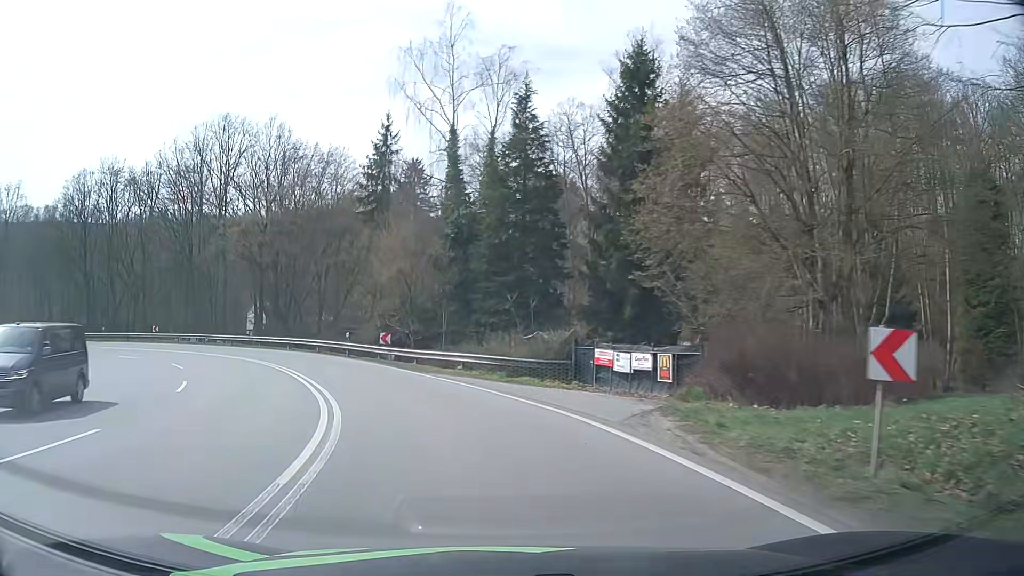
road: primary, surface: asphalt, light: Day
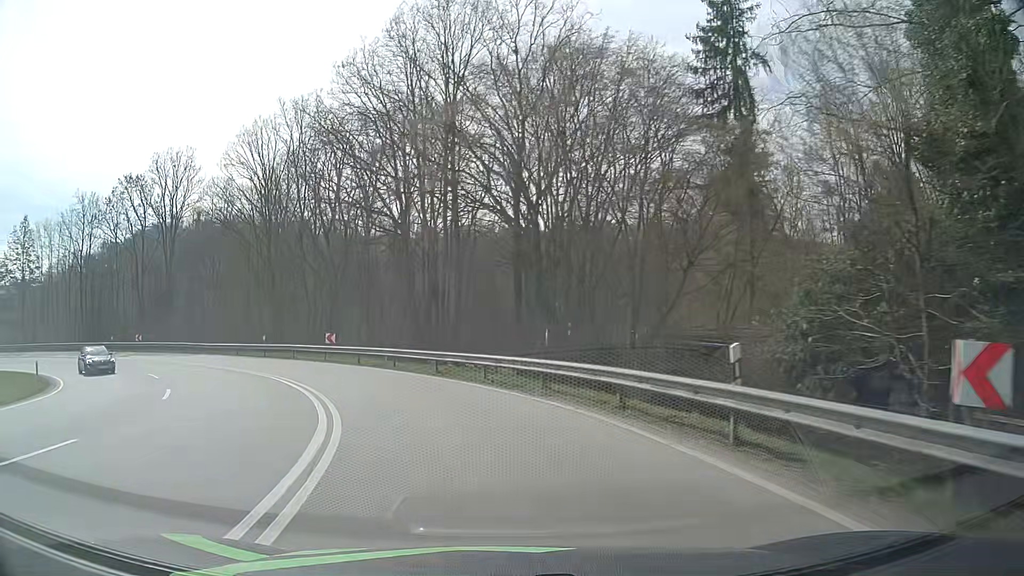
(-6.5, +26.0) m; -27°
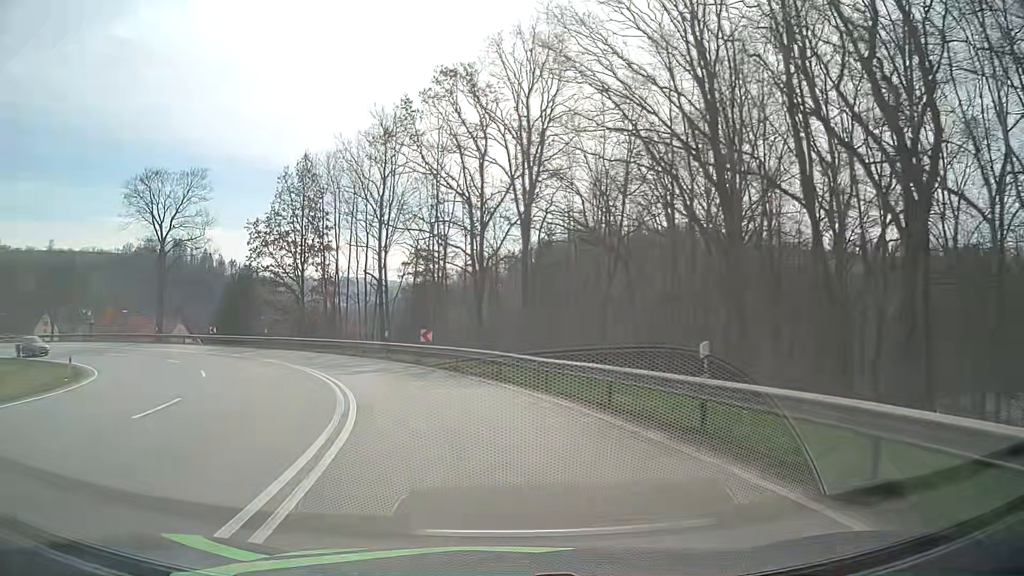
(-10.3, +30.5) m; -38°
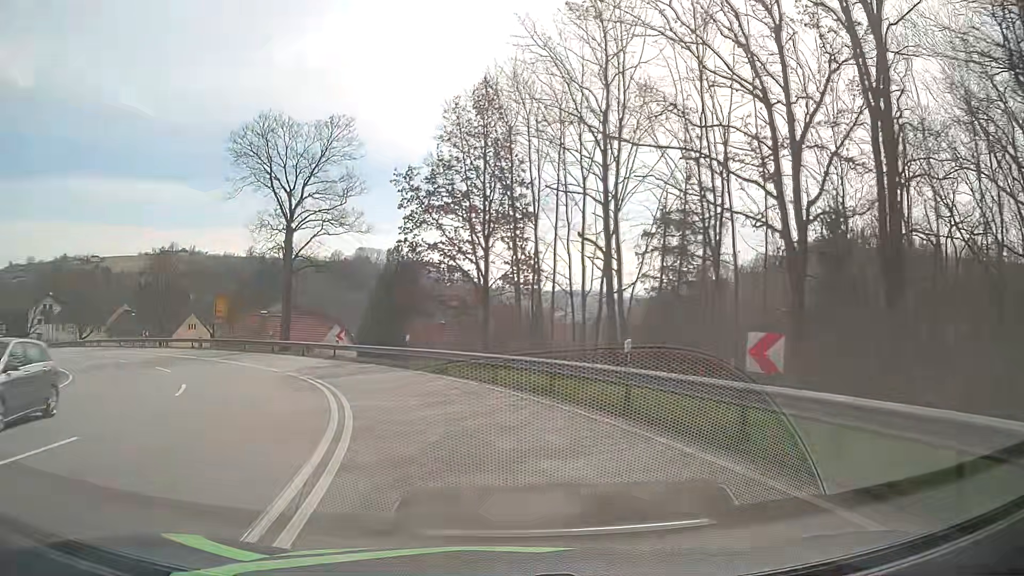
(-3.3, +19.7) m; -19°
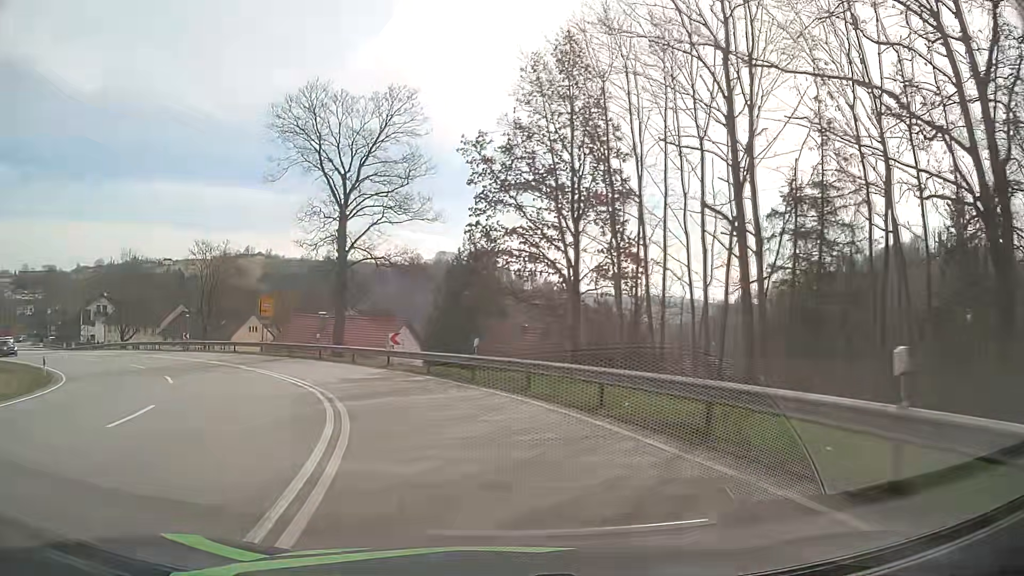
(-0.4, +6.8) m; -7°
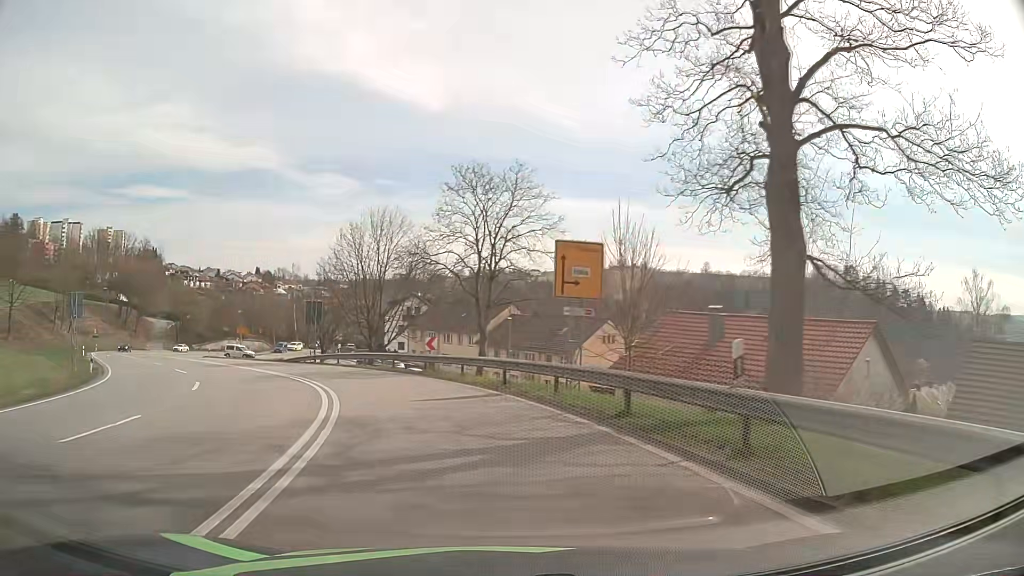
(-7.3, +26.7) m; -32°
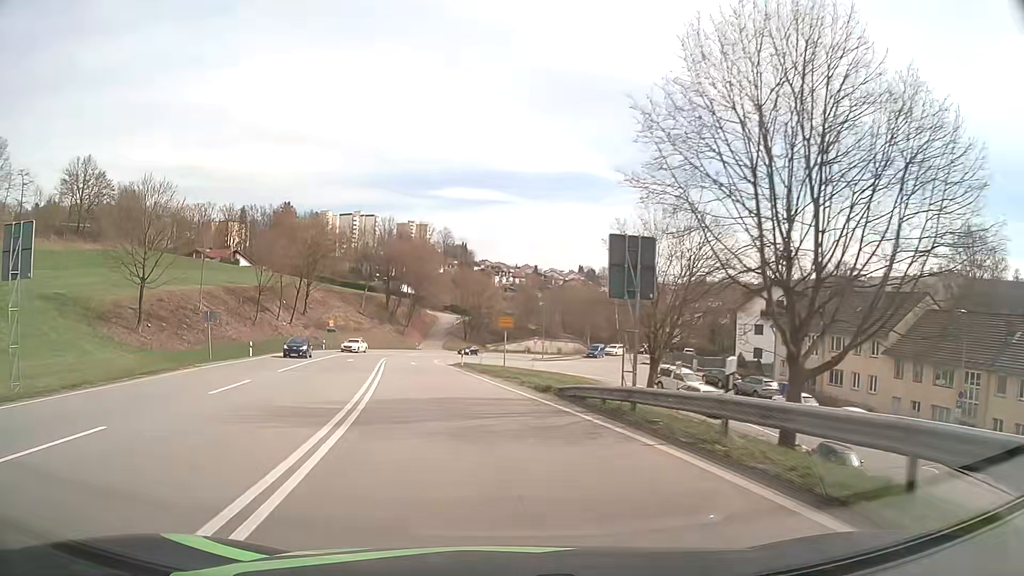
(-7.4, +28.0) m; -28°
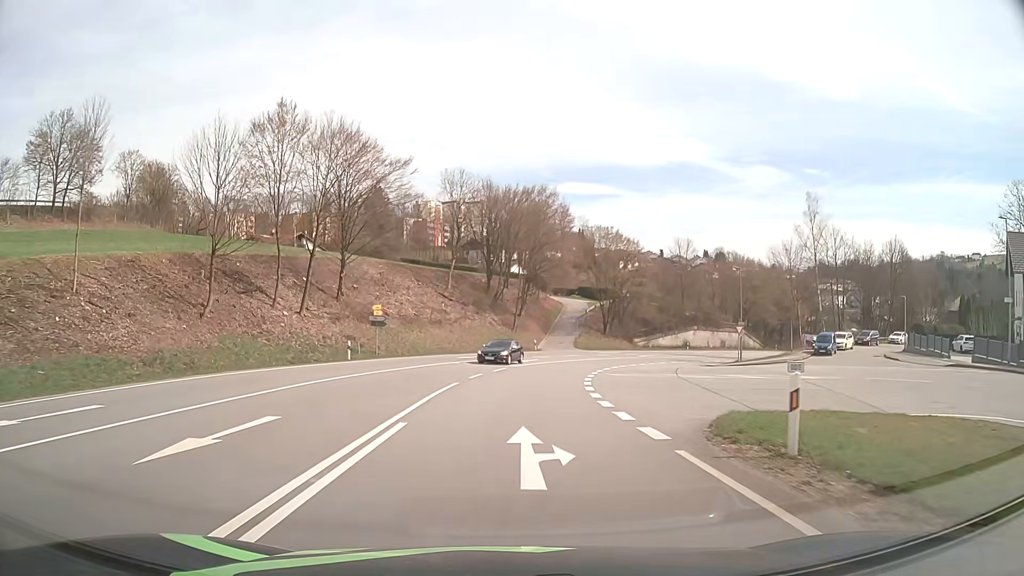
(-5.0, +37.7) m; -10°
(0, +10) (0, +20) (+1, +30) (+4, +40) (+7, +49) (+11, +58) (+17, +66) (+23, +74) (+29, +82) (+36, +90) m
